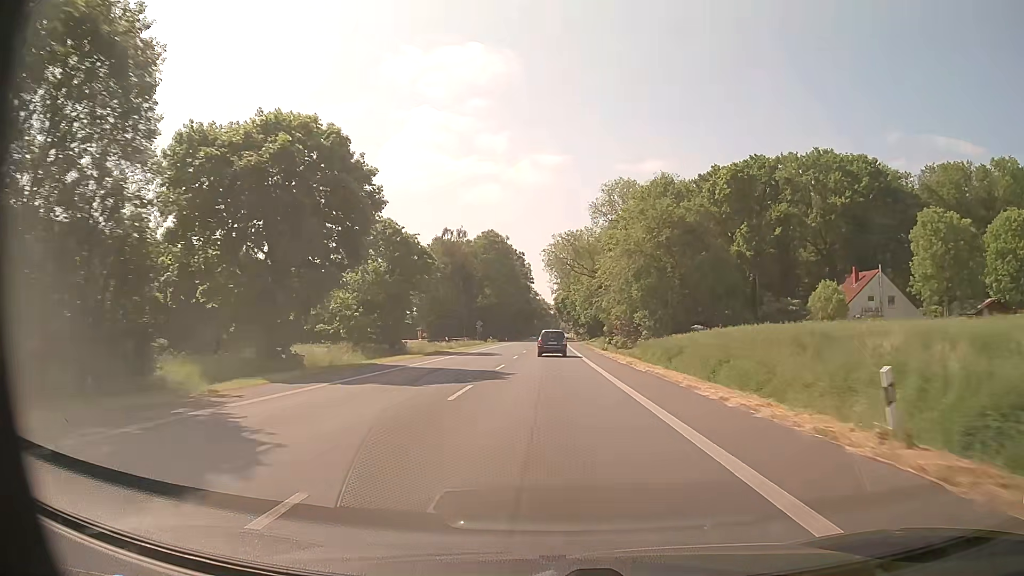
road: primary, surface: asphalt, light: Day
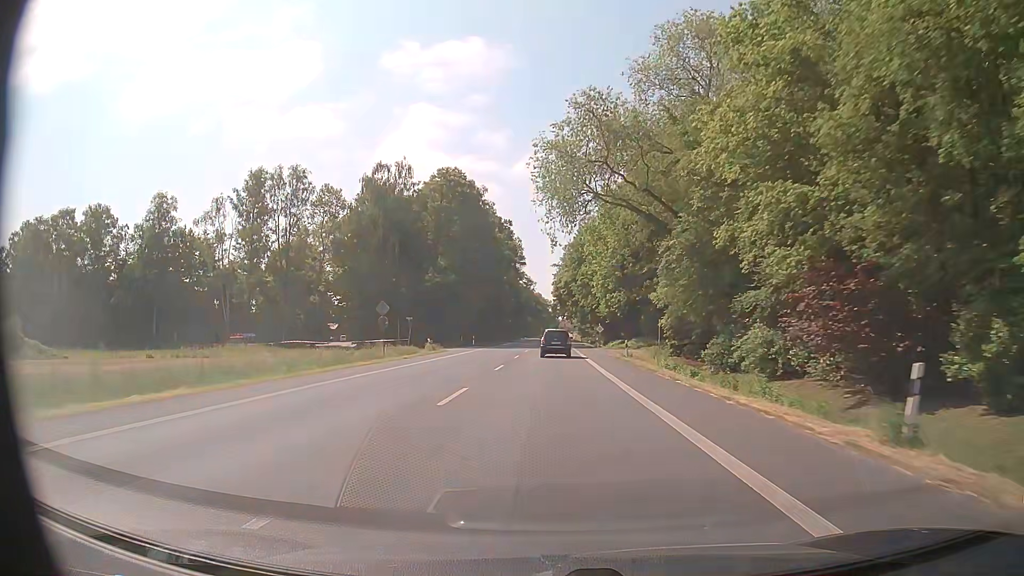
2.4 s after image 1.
(+0.2, +49.5) m; 0°
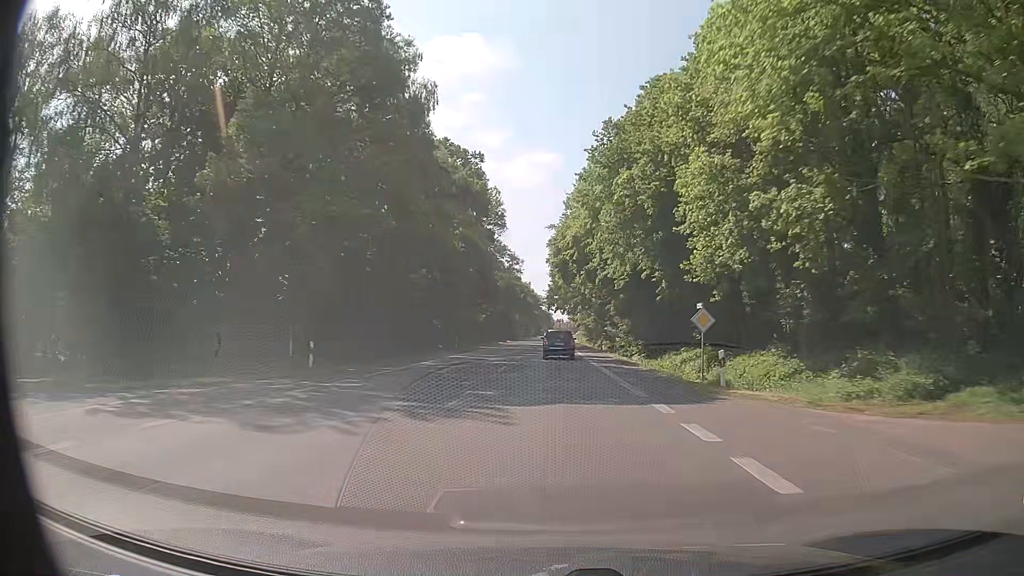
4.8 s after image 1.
(+0.2, +49.5) m; 0°
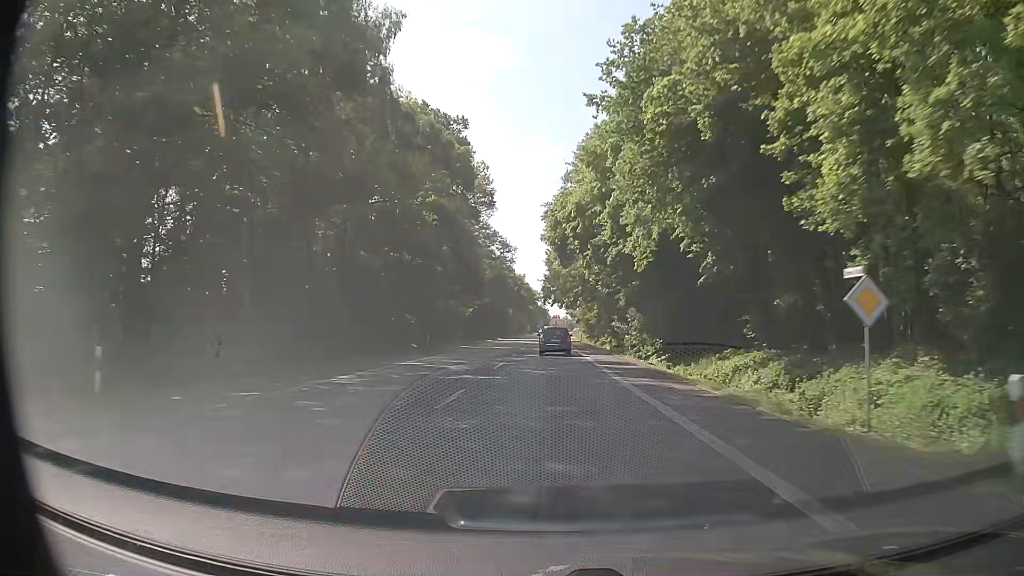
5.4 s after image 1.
(+0.1, +12.3) m; 0°
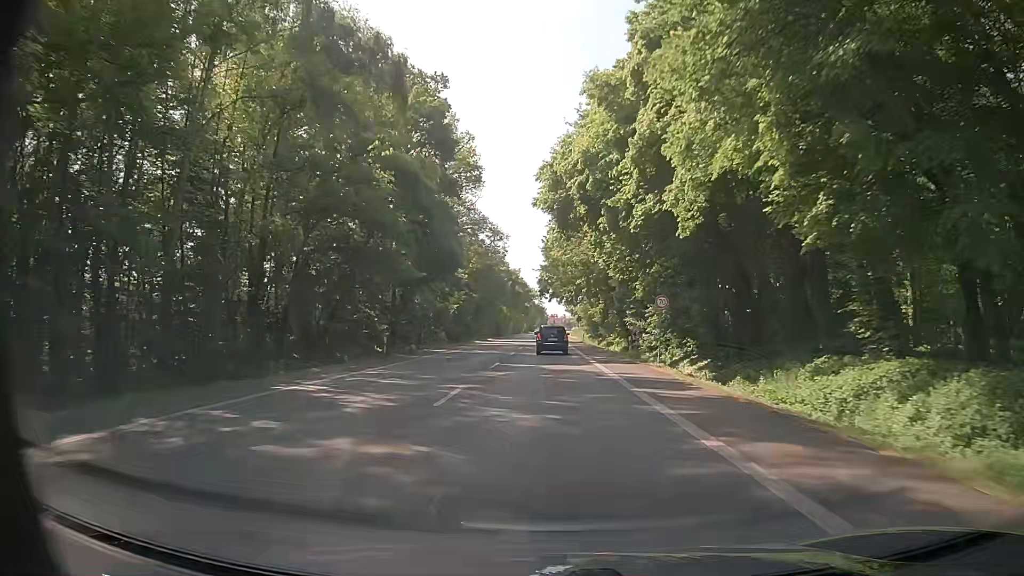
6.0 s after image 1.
(+0.1, +11.9) m; 0°
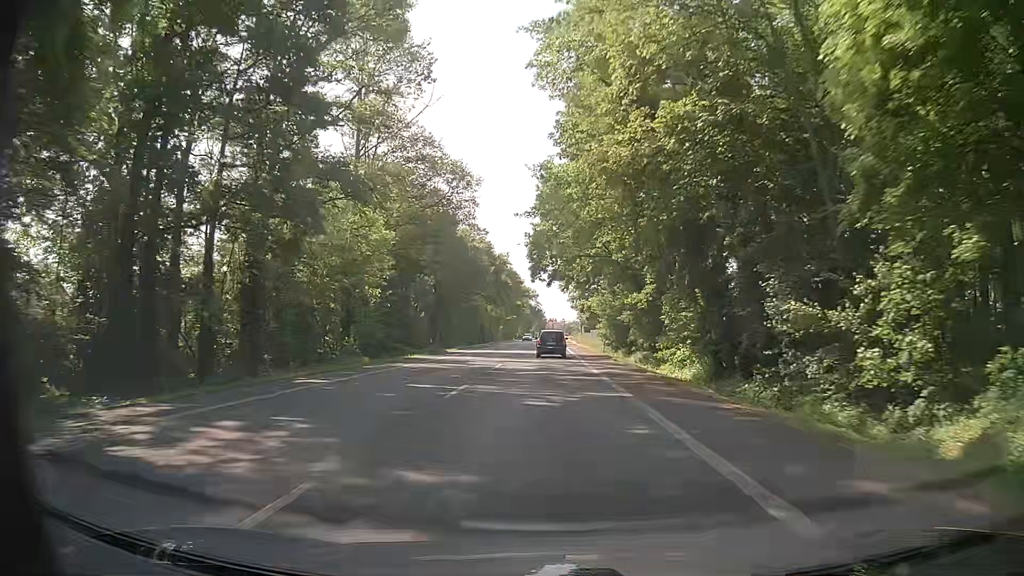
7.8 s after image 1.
(0.0, +33.8) m; 0°
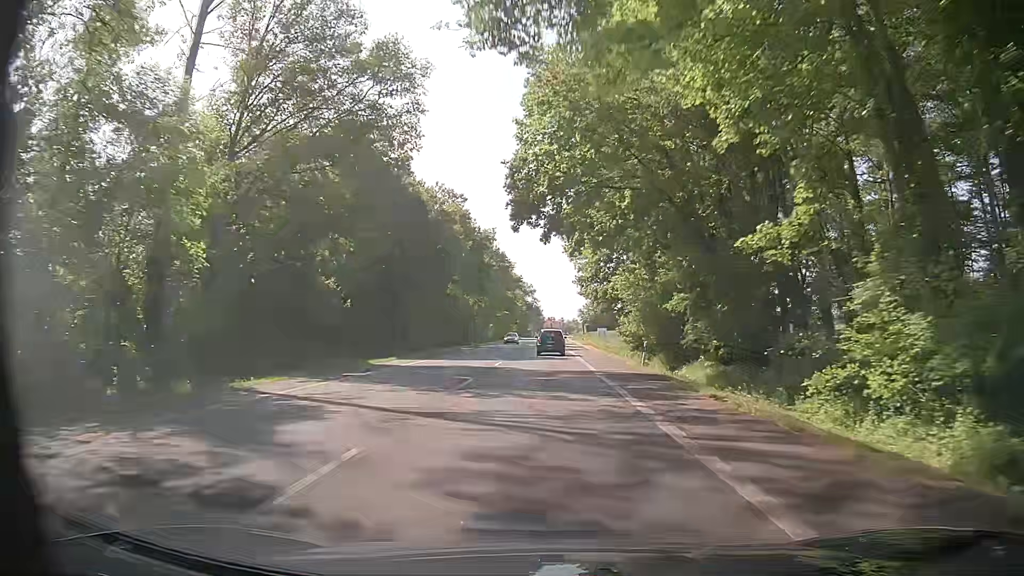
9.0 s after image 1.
(+0.1, +22.4) m; +1°
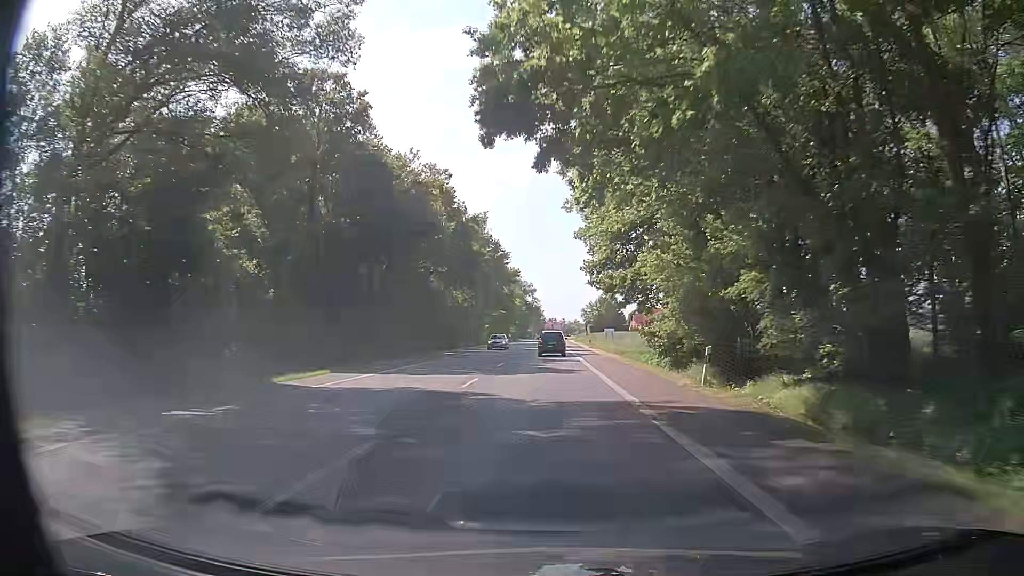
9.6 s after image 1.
(-0.1, +11.3) m; -1°
(0, +10) (0, +20) (0, +30) (0, +40) (0, +50) (0, +60) (0, +70) (+1, +80) (+1, +90) (+1, +100) m
